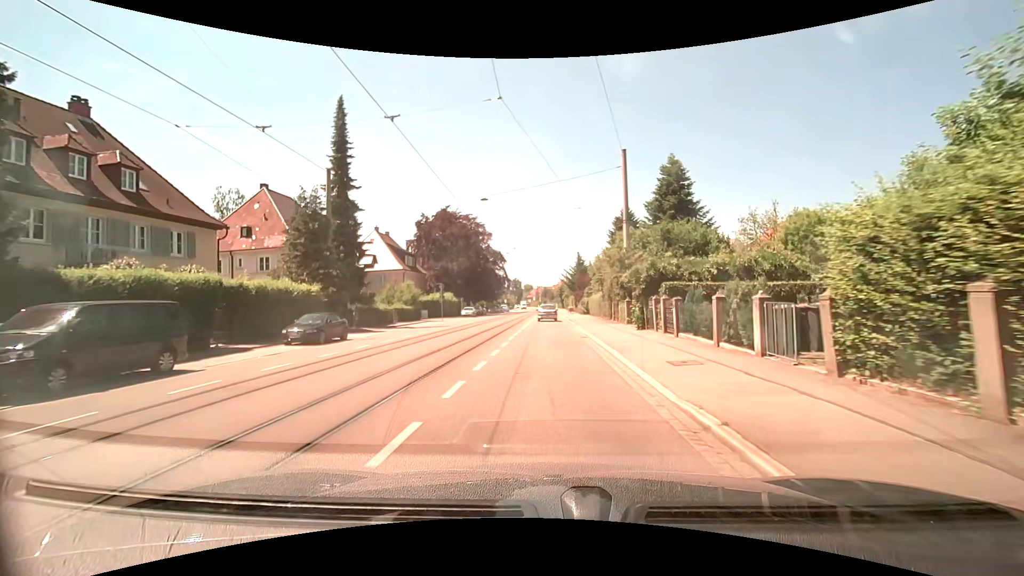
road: tertiary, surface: asphalt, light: Day
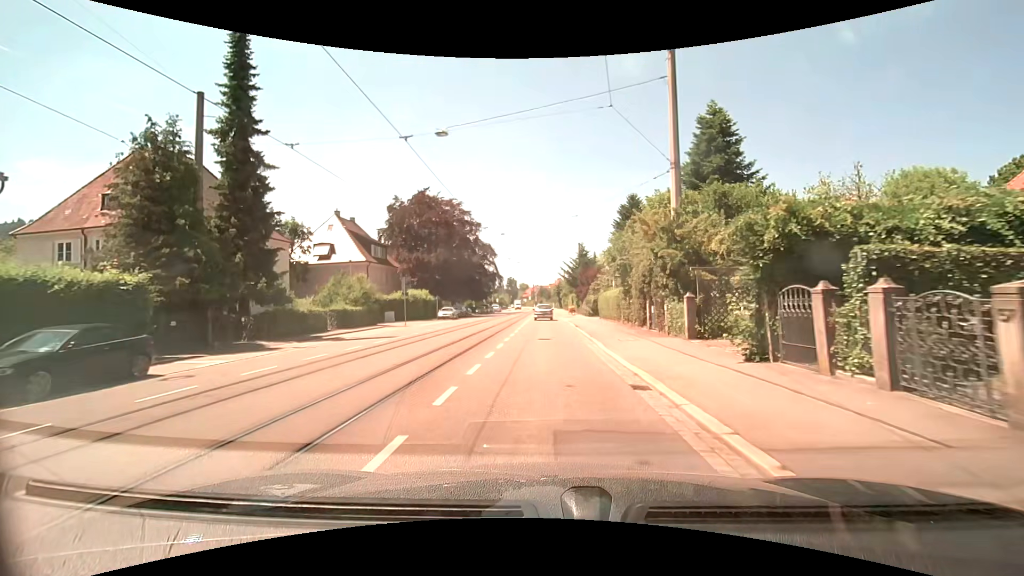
(+0.1, +12.6) m; +1°
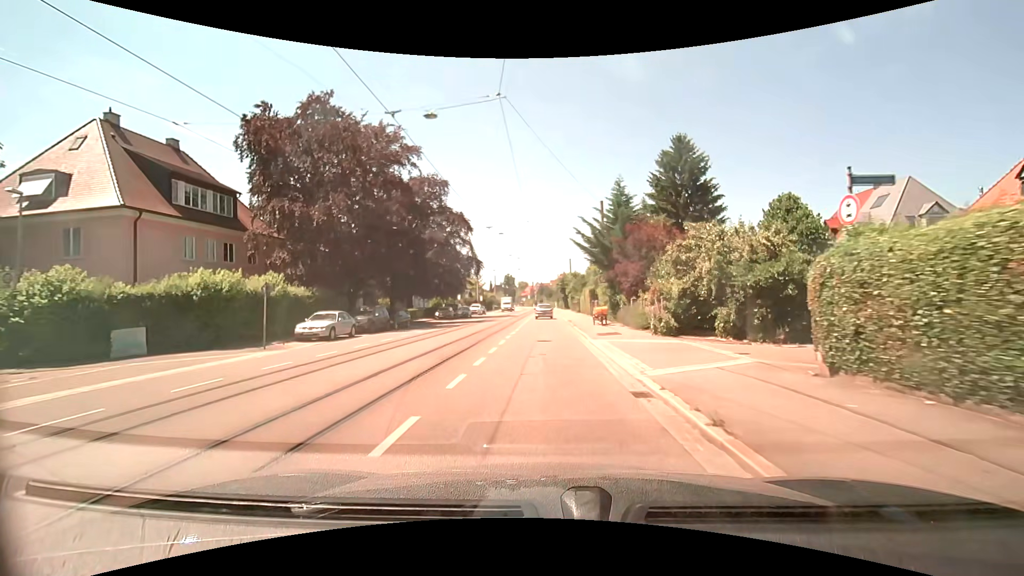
(0.0, +32.1) m; 0°
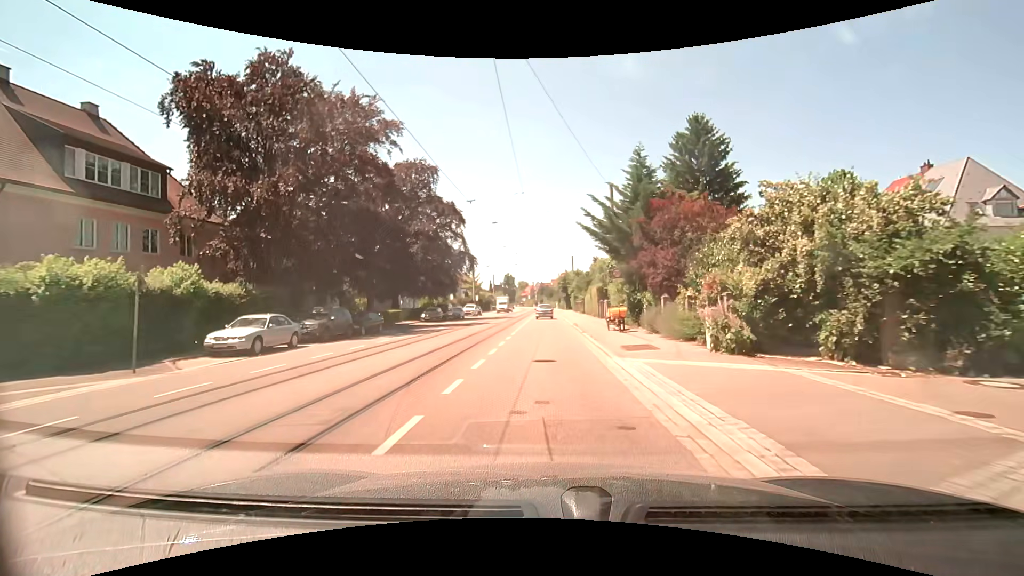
(0.0, +6.5) m; -1°
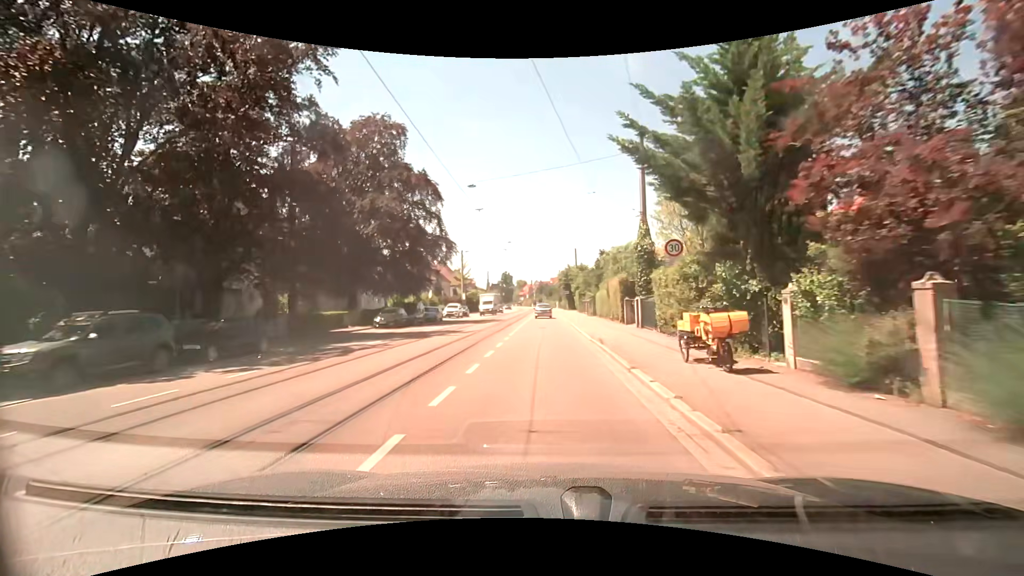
(+0.1, +12.9) m; +1°
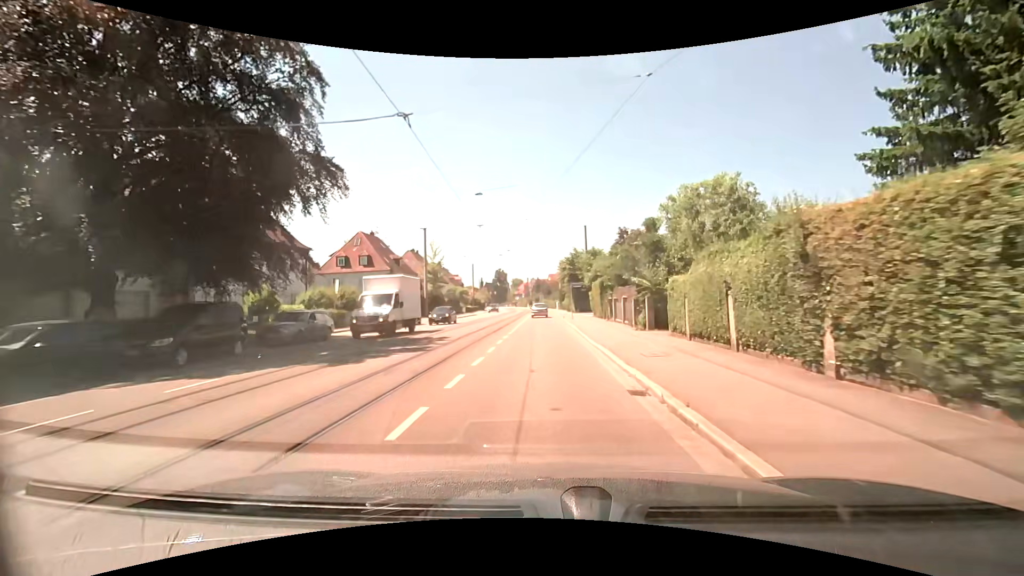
(-0.1, +25.6) m; 0°
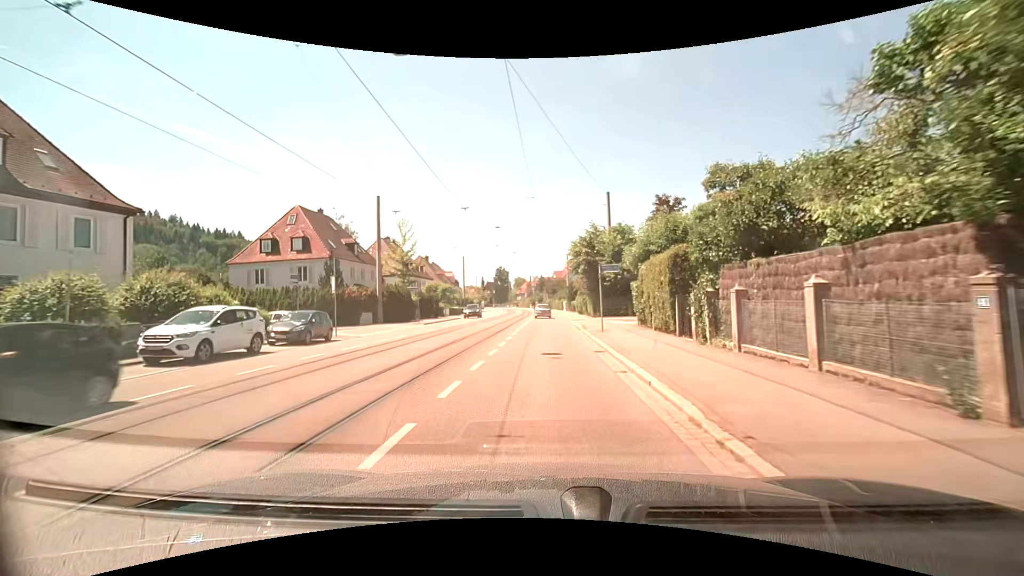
(-0.2, +18.8) m; 0°
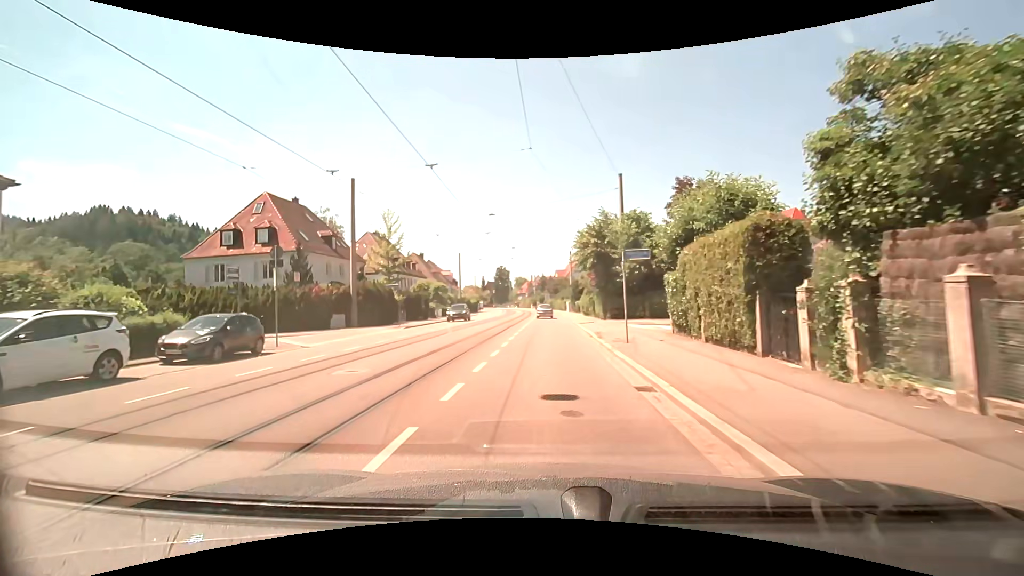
(-0.1, +6.2) m; -1°
(0, +10) (0, +20) (0, +30) (0, +40) (0, +50) (0, +60) (0, +70) (0, +80) (-1, +90) (-1, +100) m
